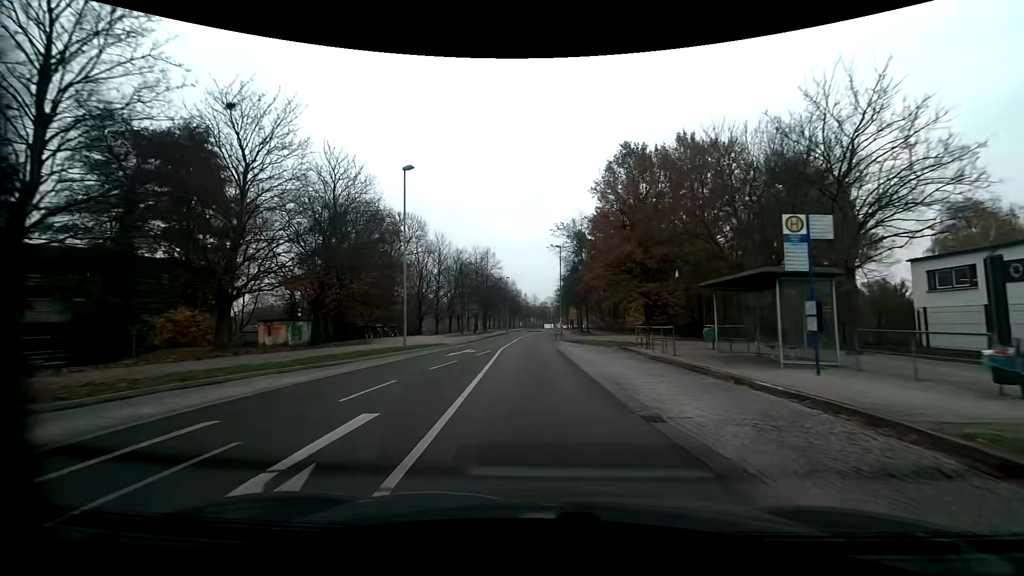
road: residential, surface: asphalt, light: Day
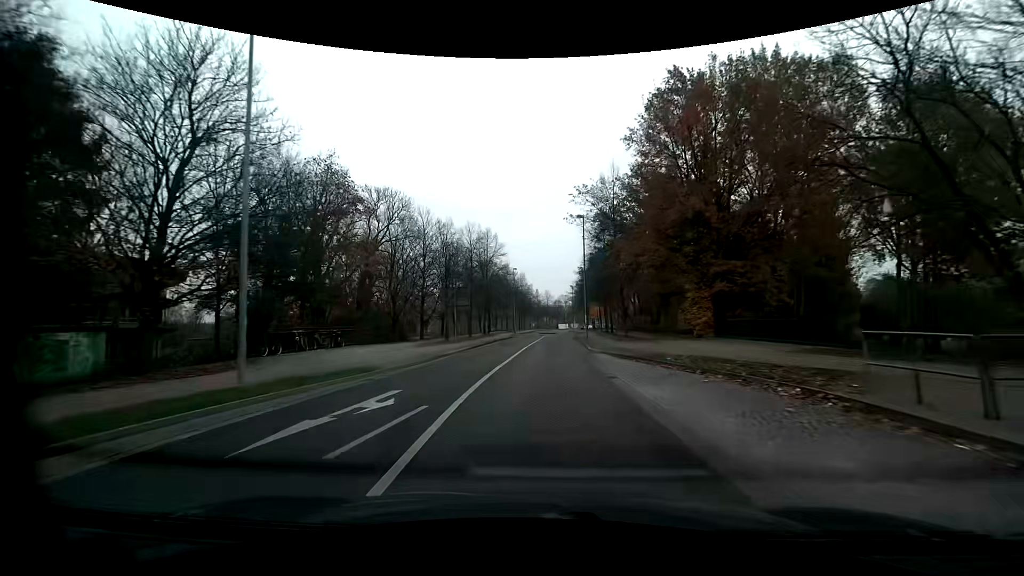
(-0.3, +15.8) m; -1°
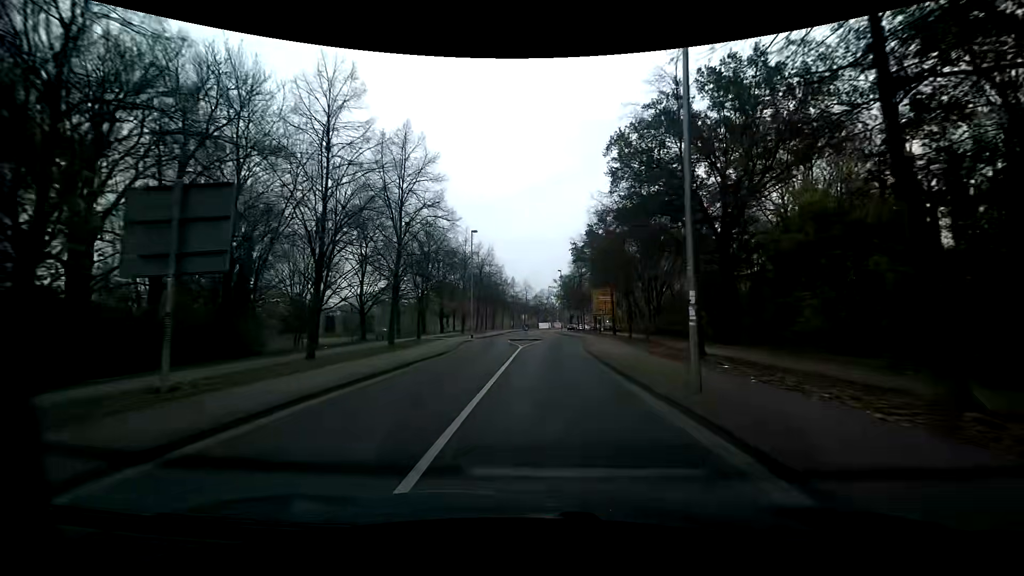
(+0.4, +30.8) m; +2°
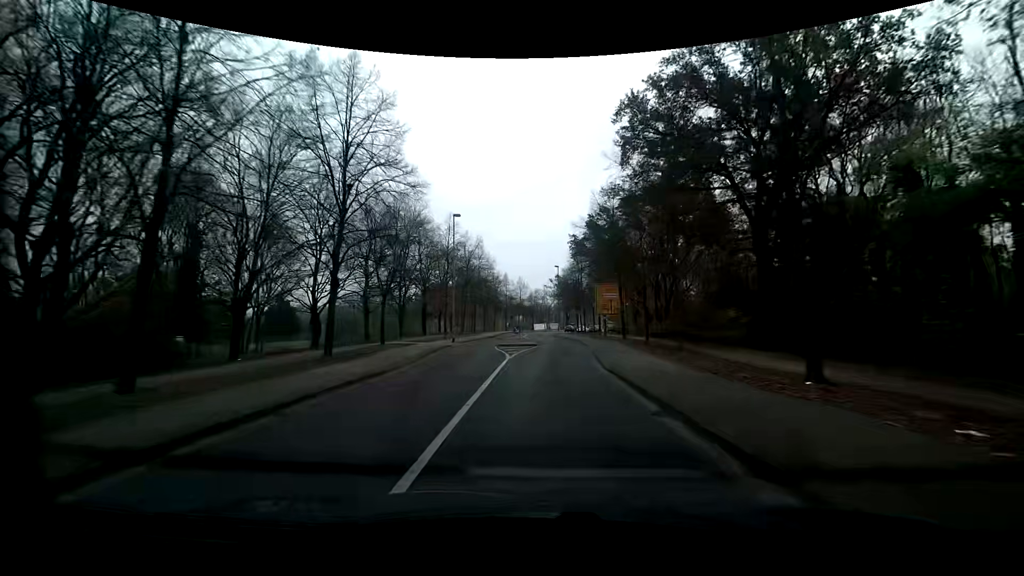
(0.0, +7.7) m; -1°
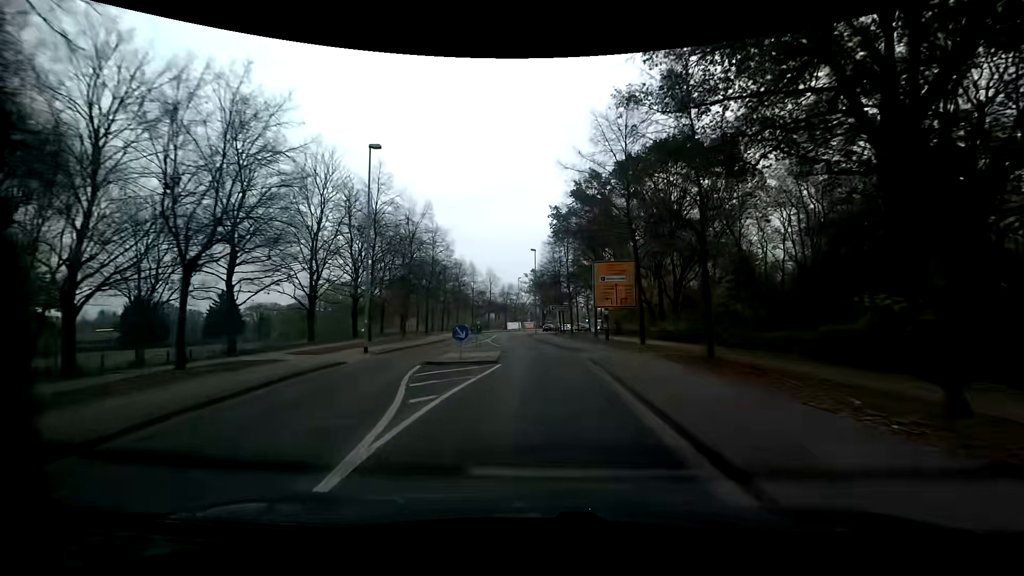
(+0.6, +15.1) m; +4°
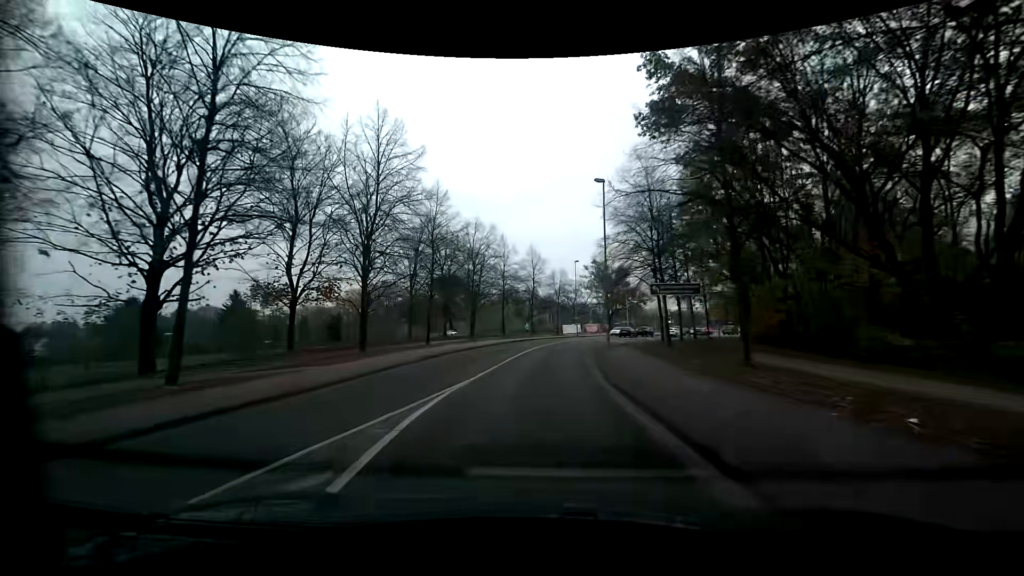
(-0.5, +28.6) m; -6°
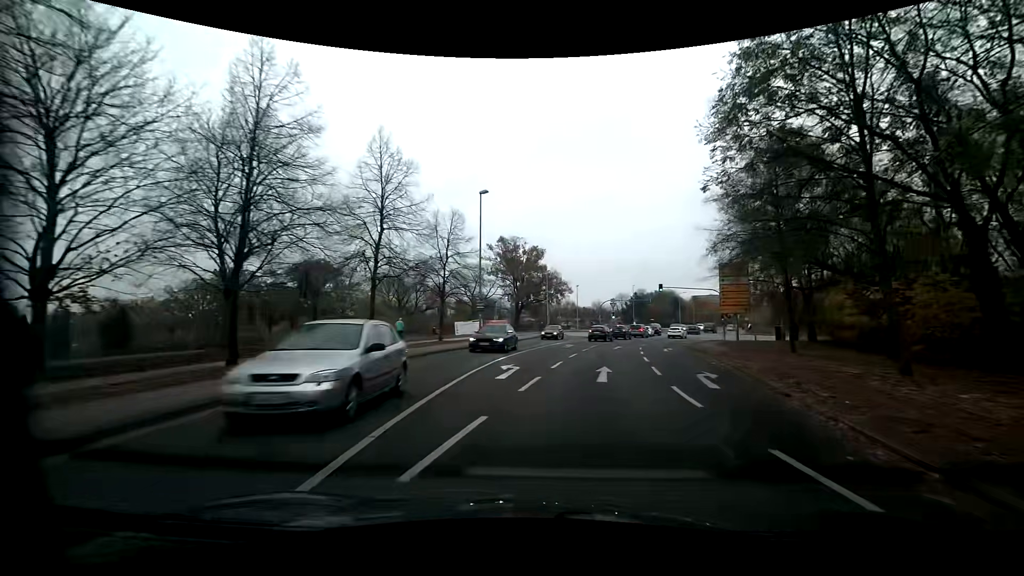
(+2.0, +35.5) m; +12°
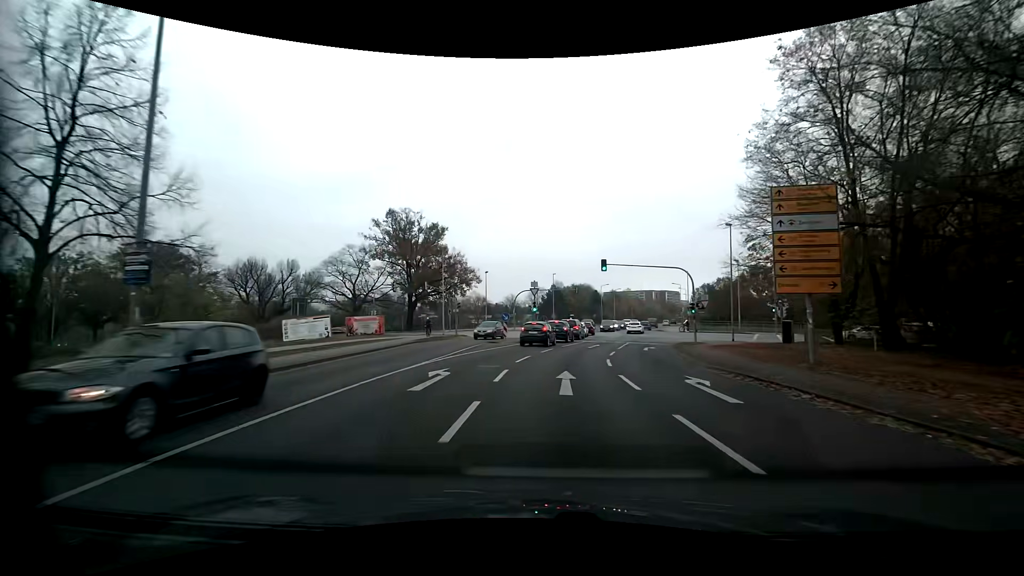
(+2.2, +22.4) m; +9°
(0, +10) (+1, +20) (+3, +30) (+5, +40) (+8, +49) (+10, +59) (+13, +69) (+16, +78) (+18, +88) (+21, +97) m
